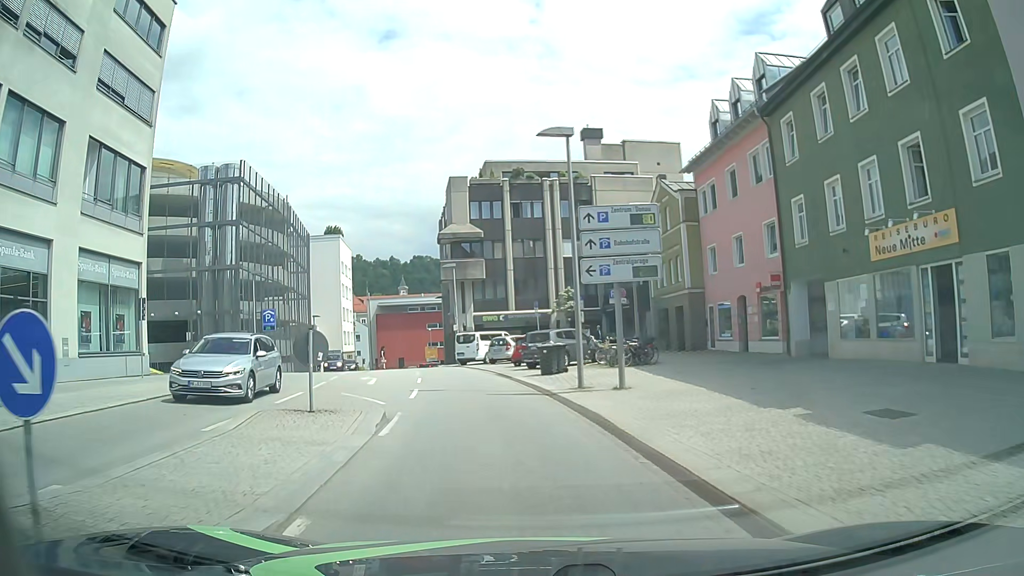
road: tertiary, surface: asphalt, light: Day
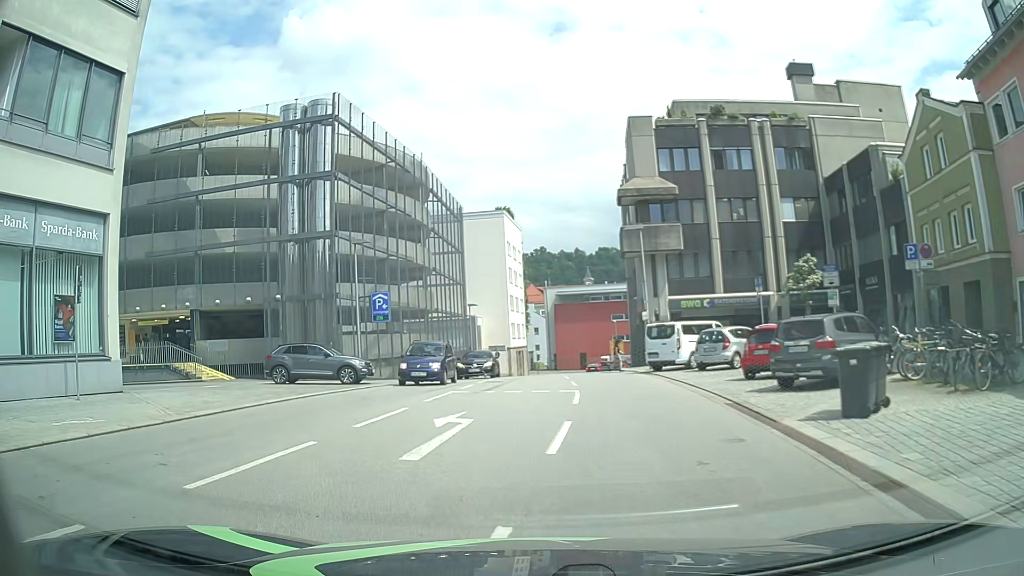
(-1.0, +13.3) m; -14°
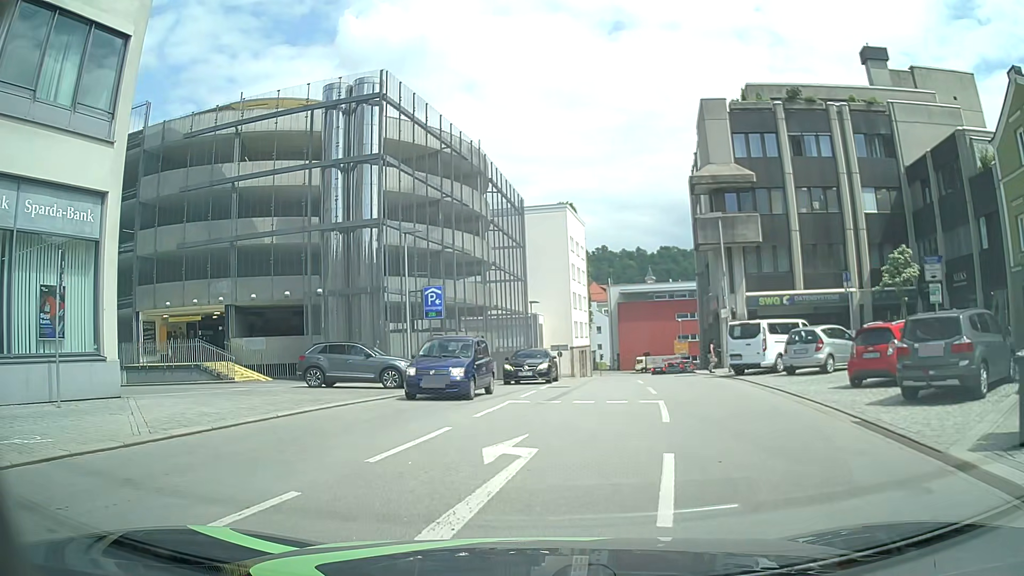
(-0.2, +3.0) m; -6°
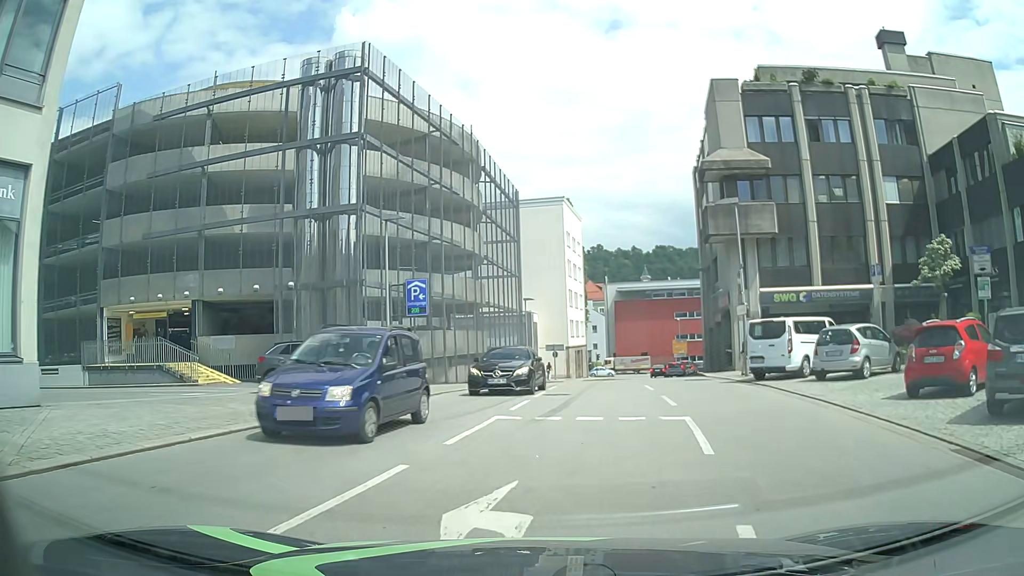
(0.0, +3.1) m; 0°
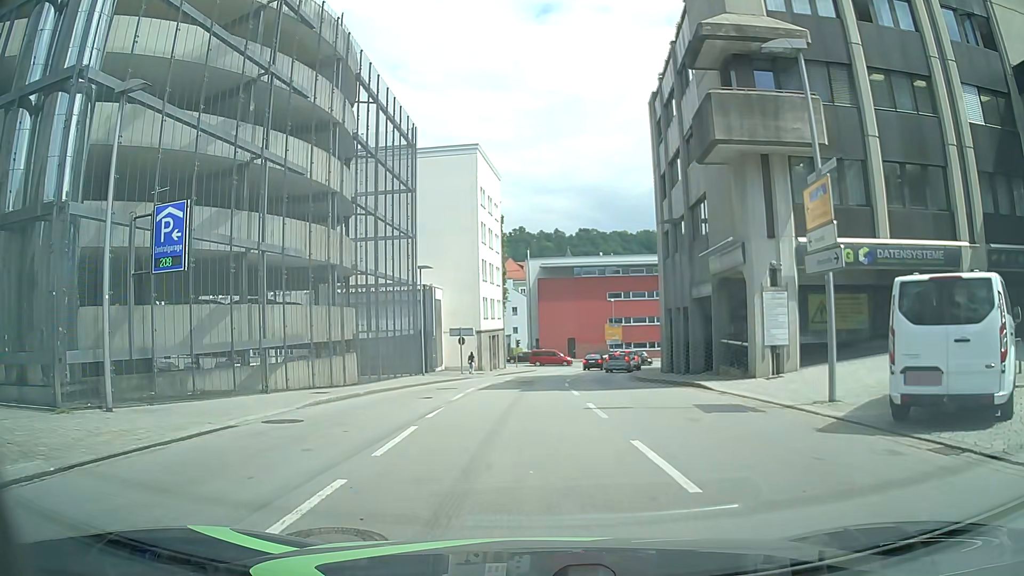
(+1.3, +13.8) m; +8°
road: service
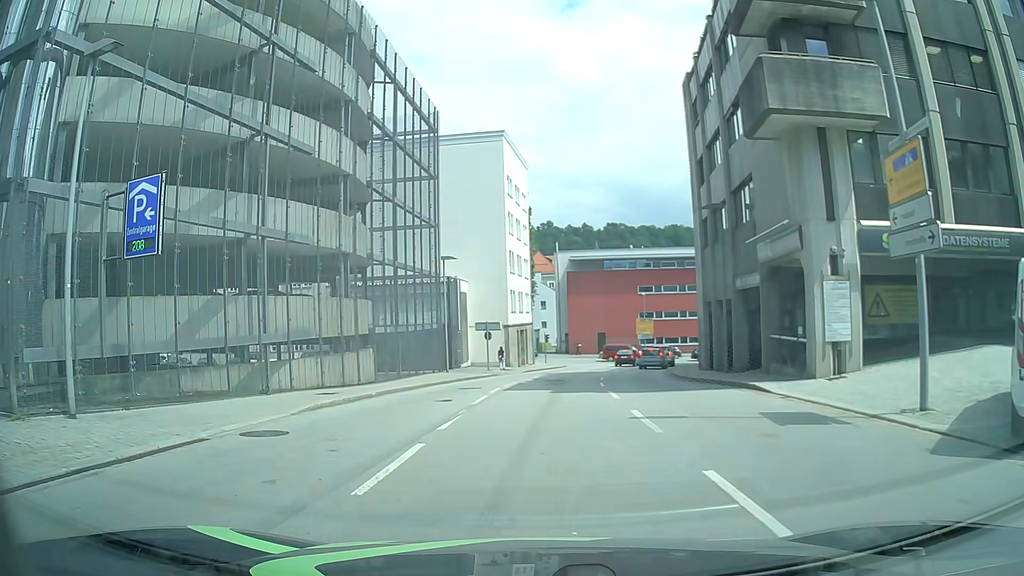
(-0.1, +2.2) m; -3°
